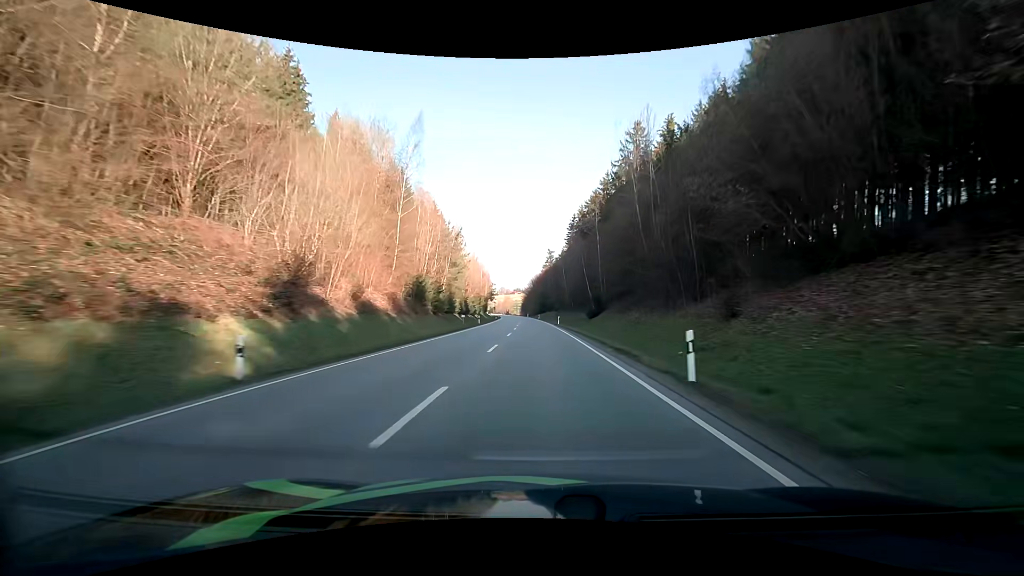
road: primary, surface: asphalt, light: Day
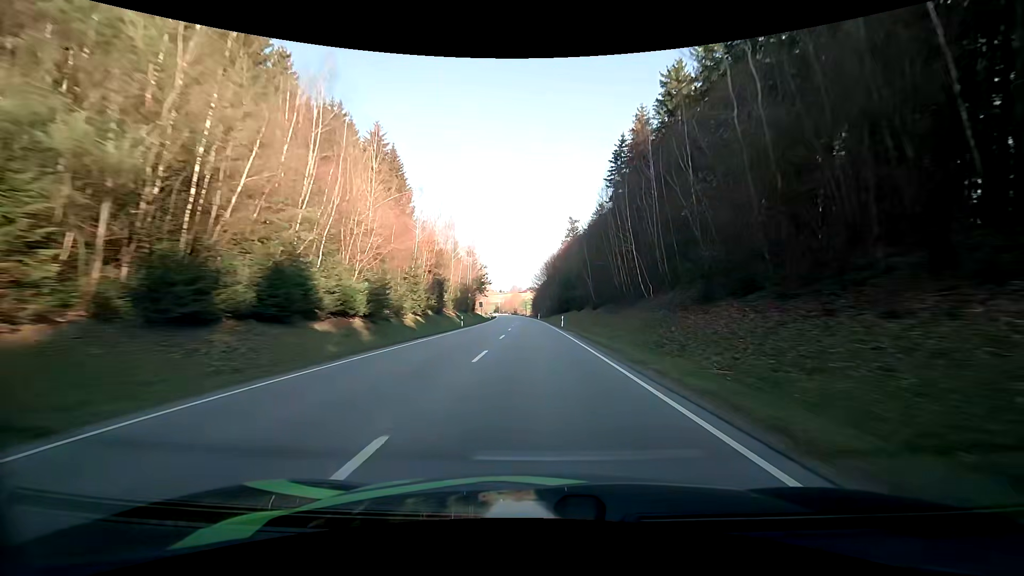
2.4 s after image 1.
(-0.9, +63.0) m; -2°
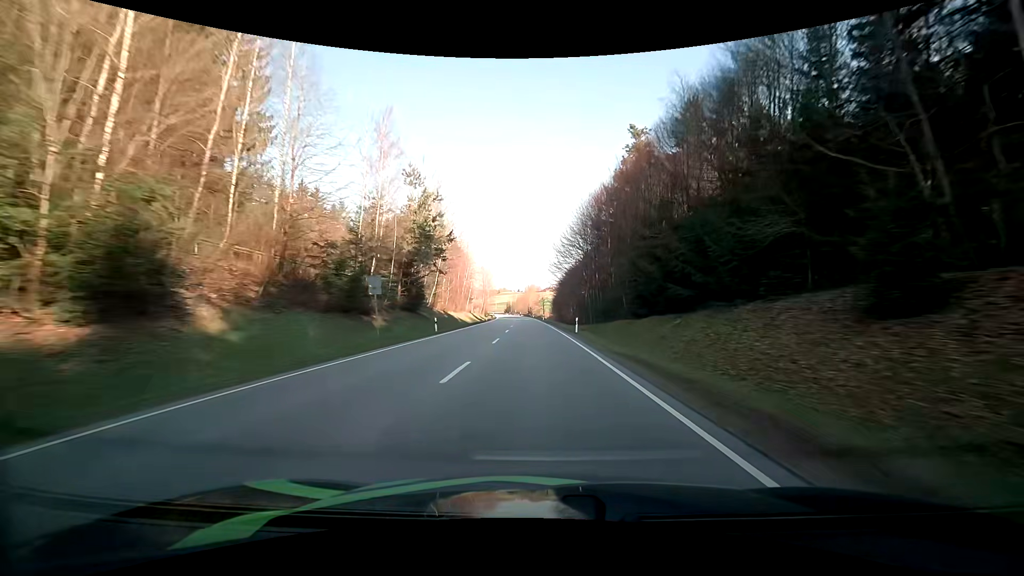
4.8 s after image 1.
(-1.0, +63.2) m; -2°
